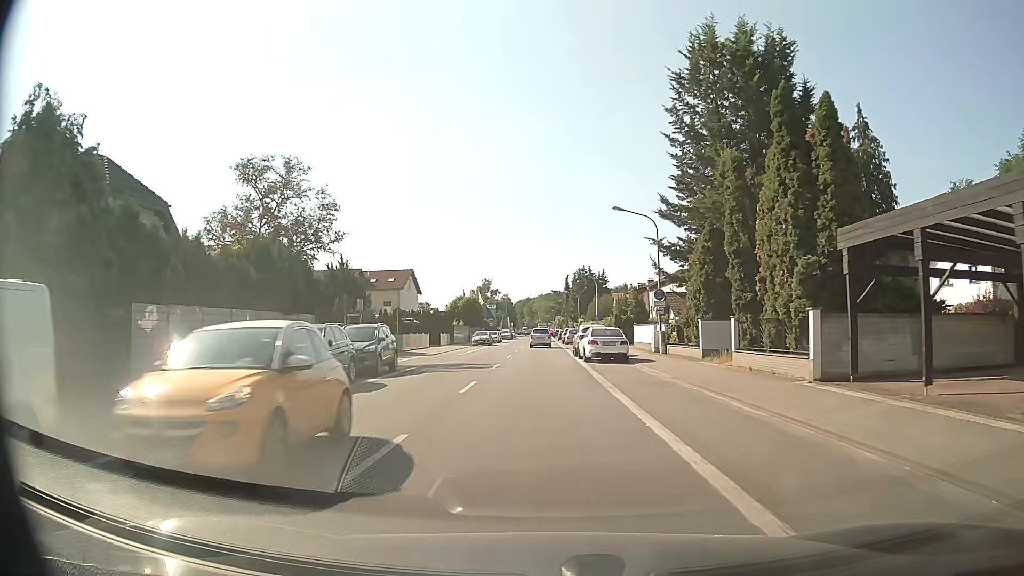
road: primary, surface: asphalt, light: Day
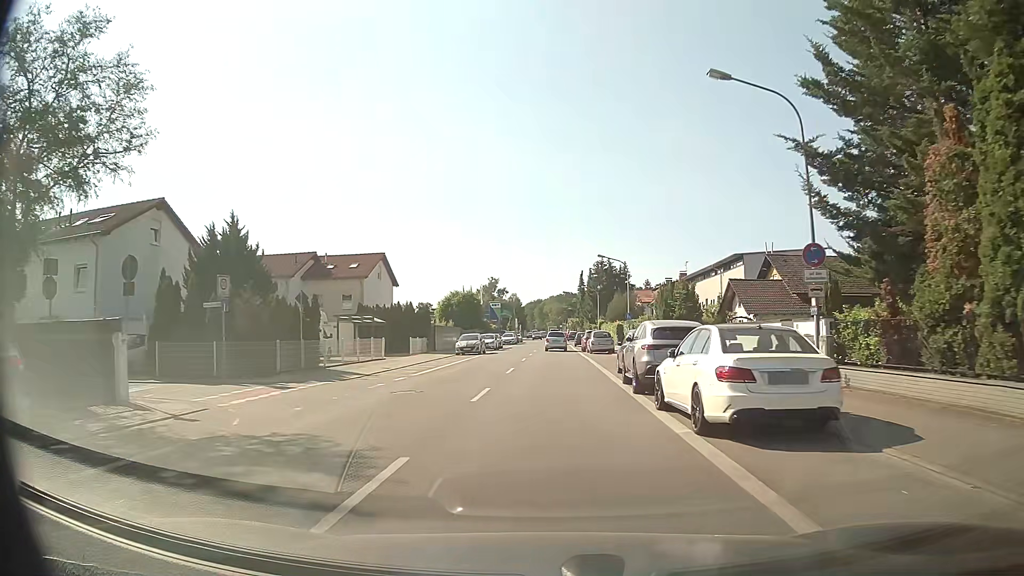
(-0.2, +19.6) m; -1°
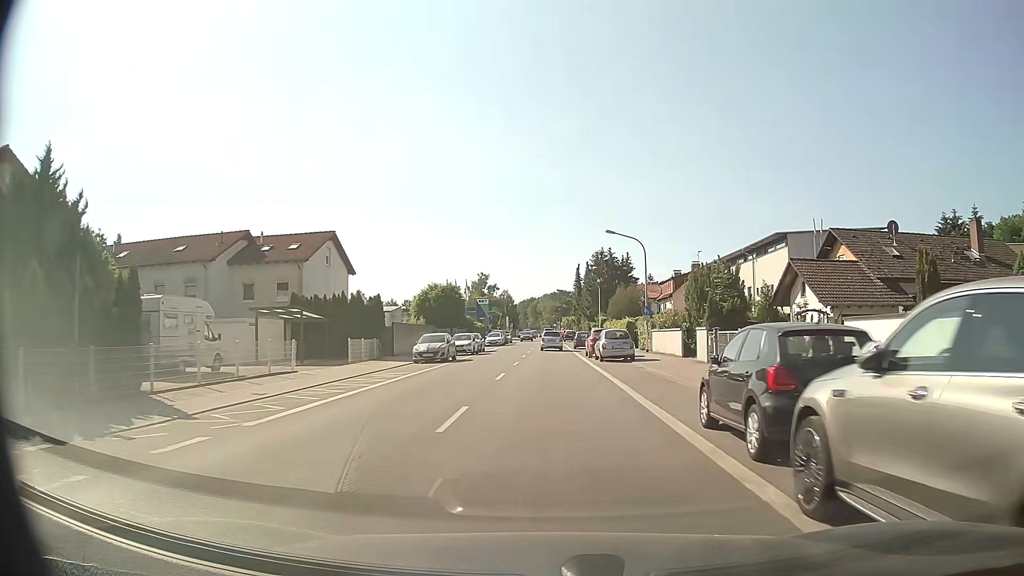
(+0.1, +13.1) m; +1°
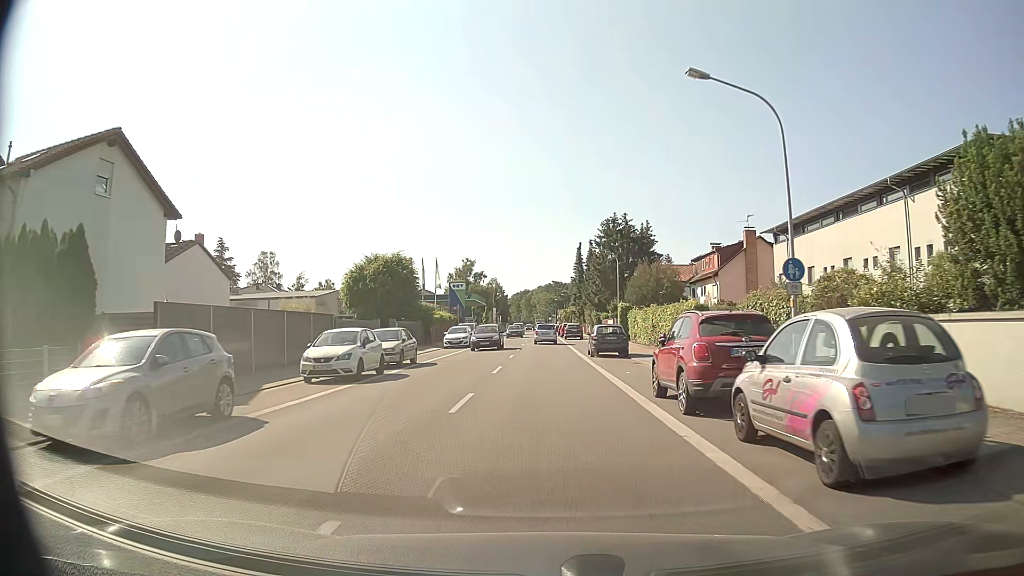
(0.0, +26.5) m; 0°
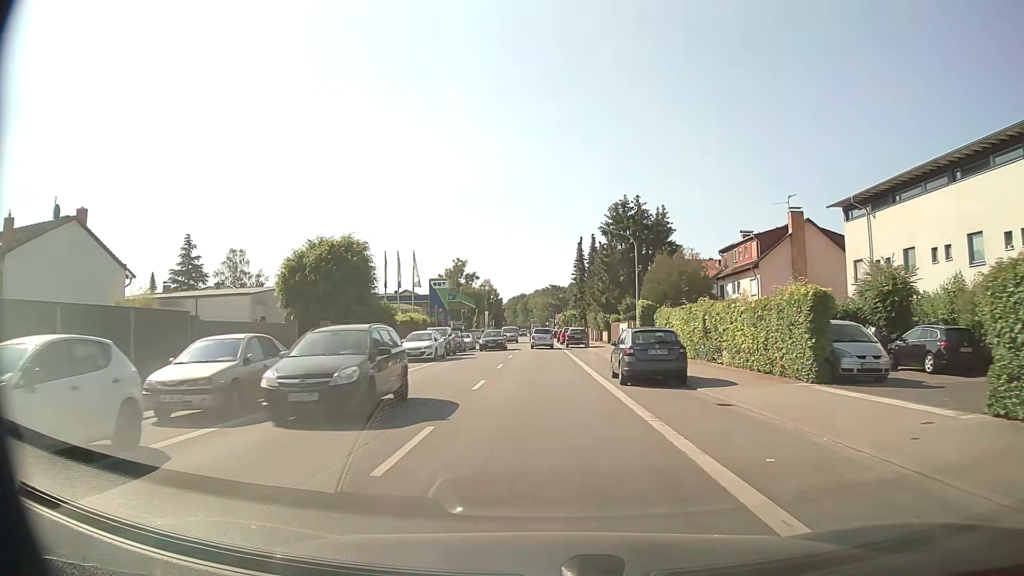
(+0.1, +13.2) m; 0°
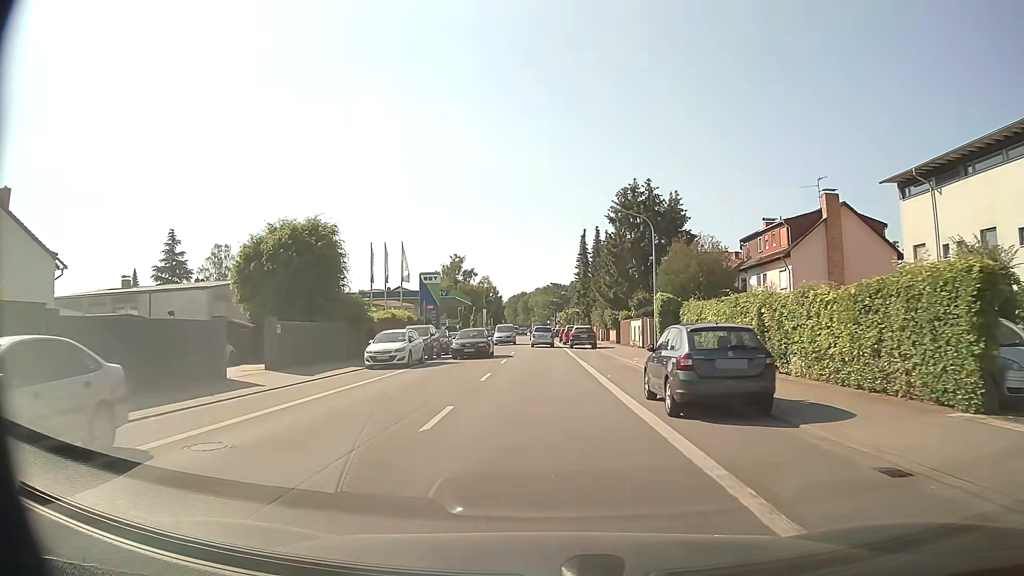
(0.0, +6.6) m; 0°
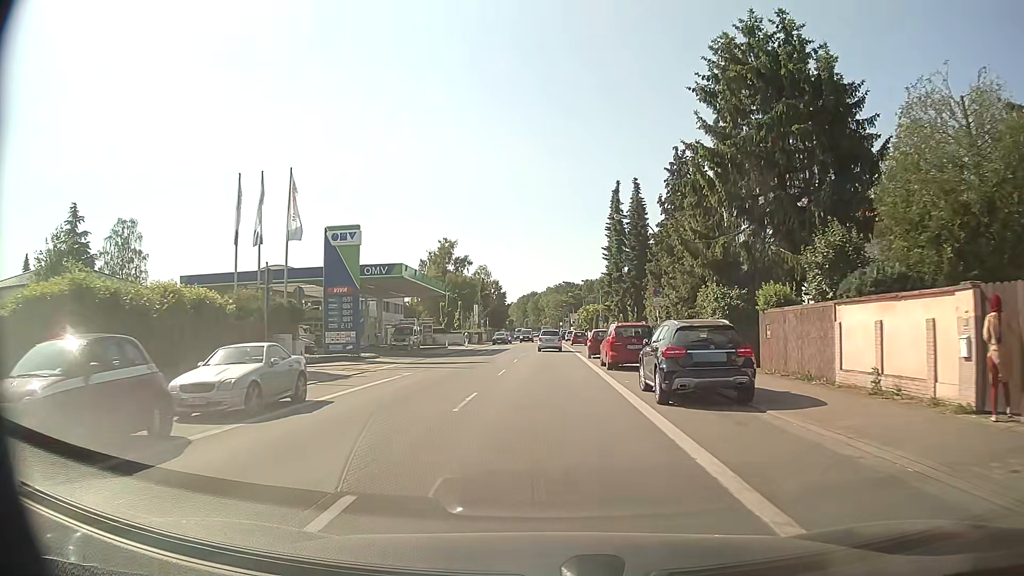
(-0.1, +33.4) m; -1°
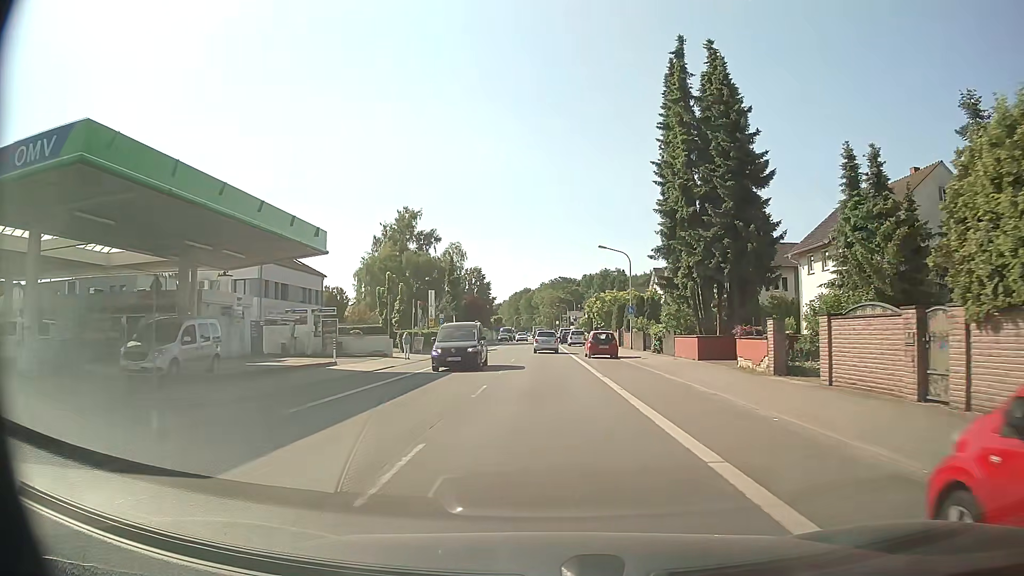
(0.0, +33.3) m; 0°
(0, +10) (0, +20) (0, +30) (0, +40) (0, +50) (0, +60) (0, +70) (+1, +80) (+1, +90) (+1, +100) m
